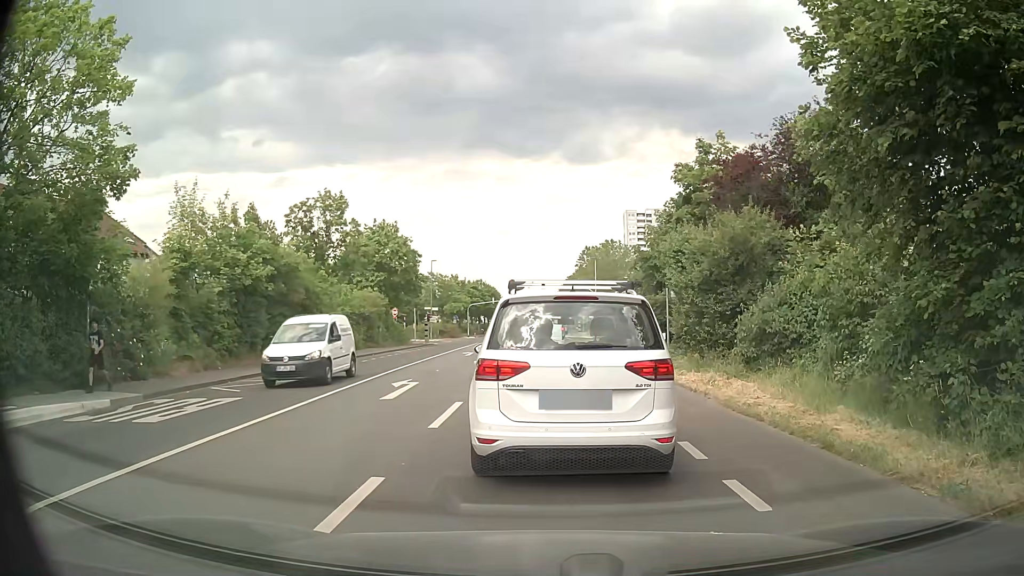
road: secondary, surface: asphalt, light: Day
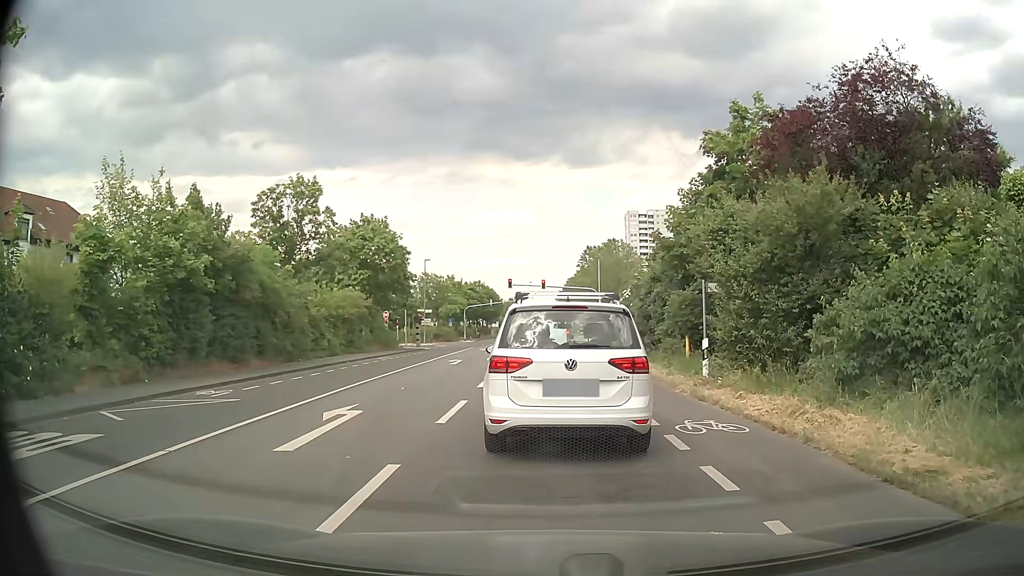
(0.0, +5.2) m; -1°
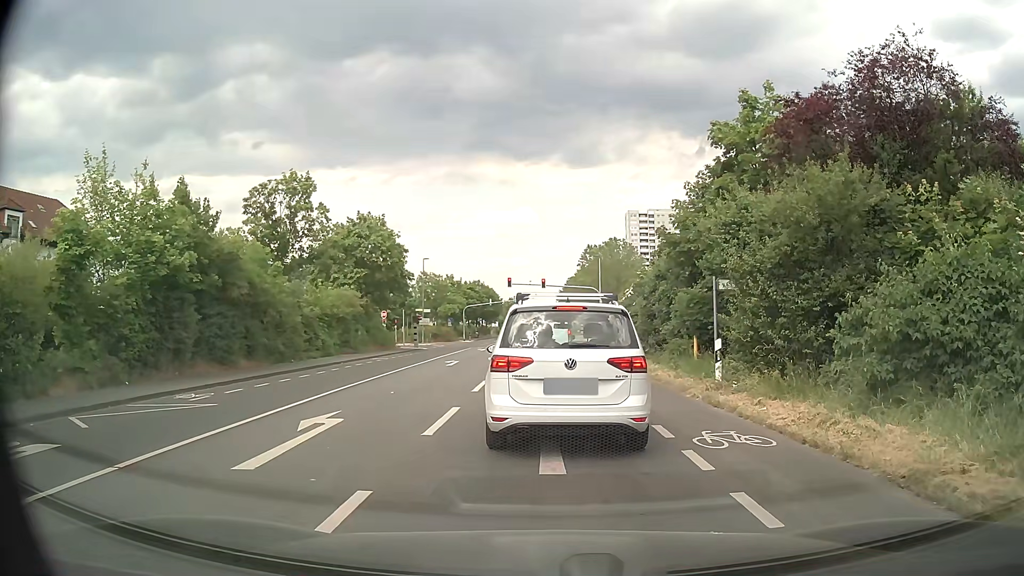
(0.0, +1.1) m; 0°
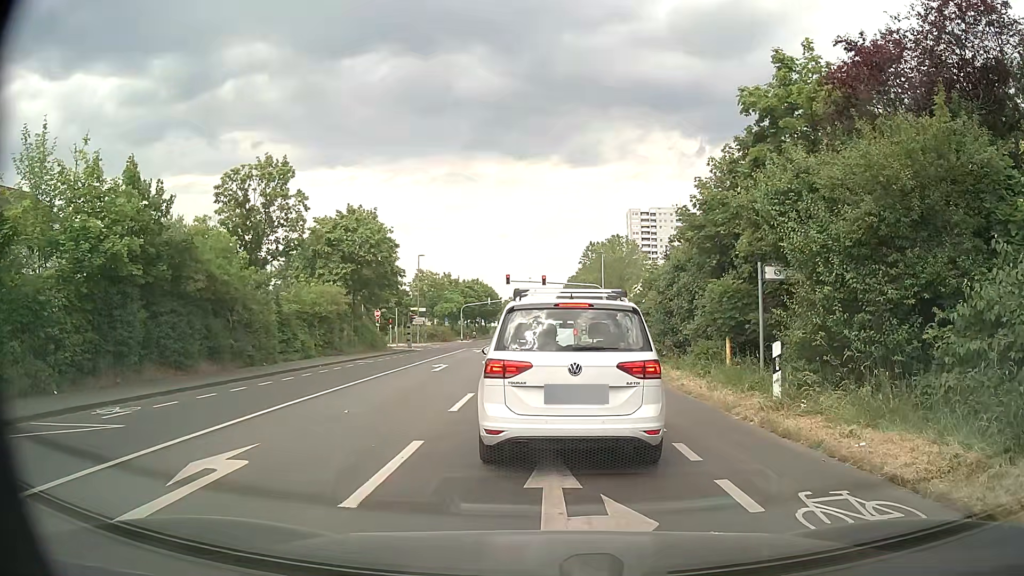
(0.0, +3.5) m; -1°
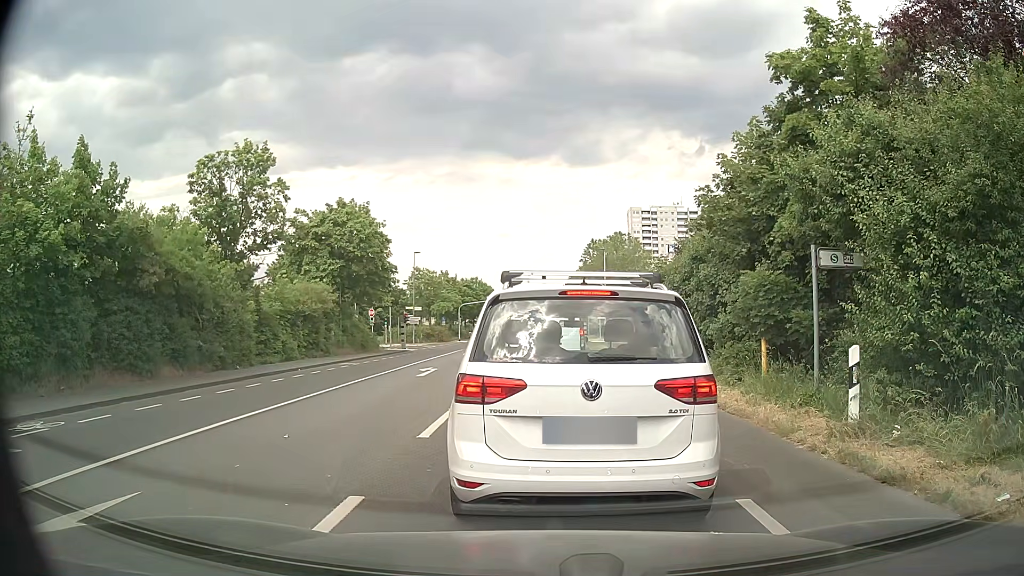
(+0.1, +2.7) m; +2°
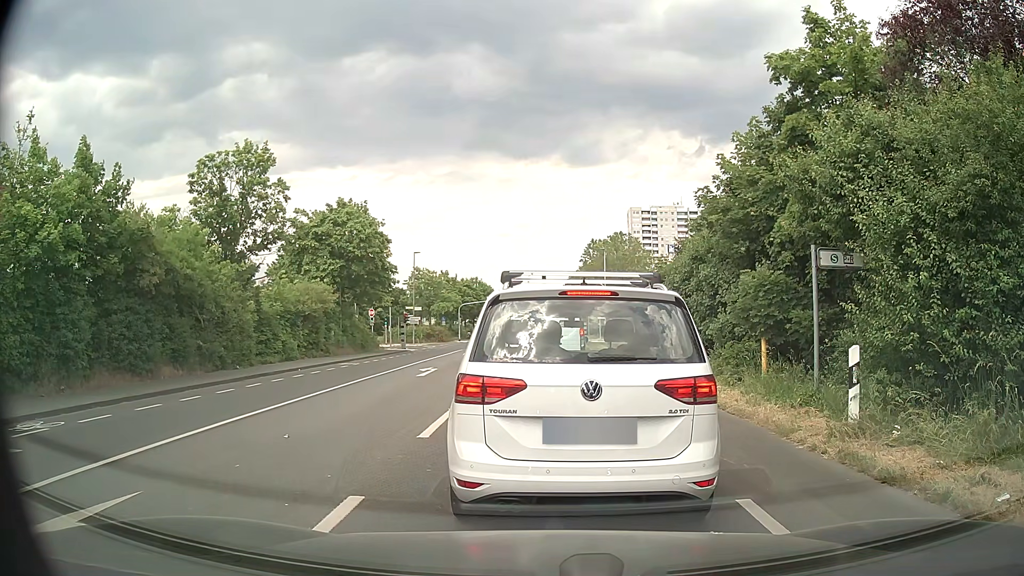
(0.0, 0.0) m; 0°
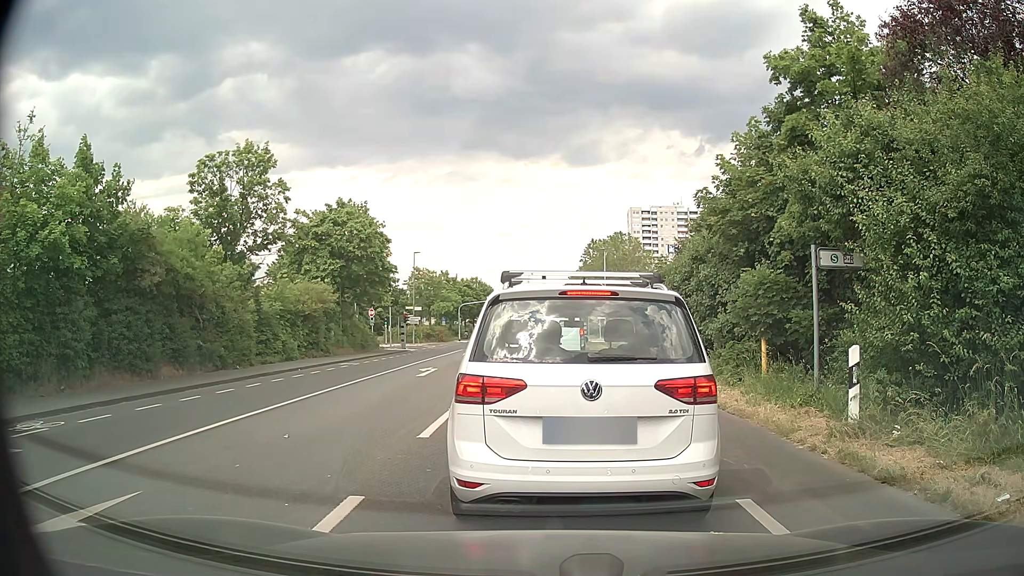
(0.0, 0.0) m; 0°
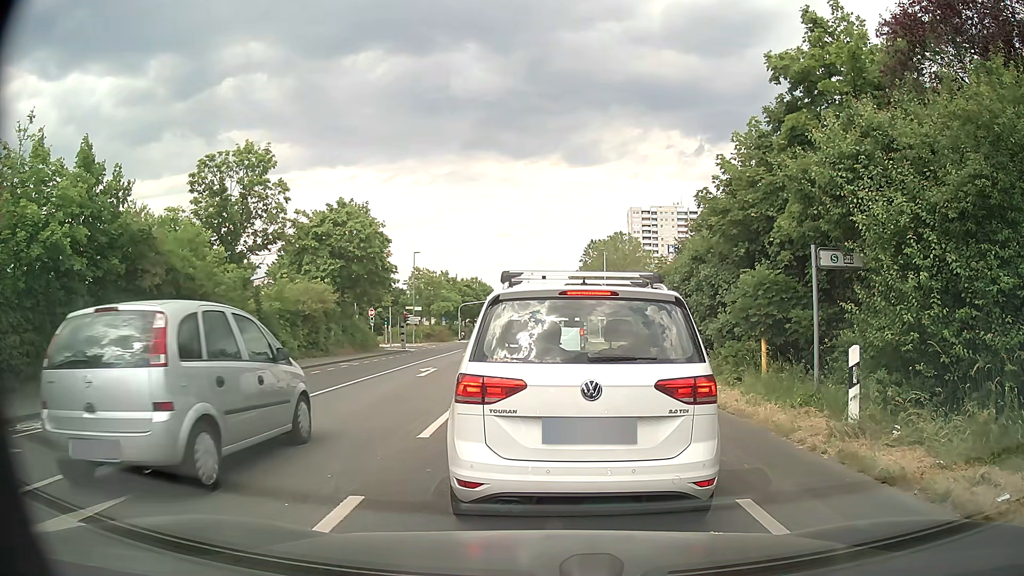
(0.0, 0.0) m; 0°
(0, +10) (-1, +20) (-1, +30) (-1, +40) (-1, +50) (-2, +60) (-2, +70) (-2, +80) (-2, +90) (-3, +100) m
